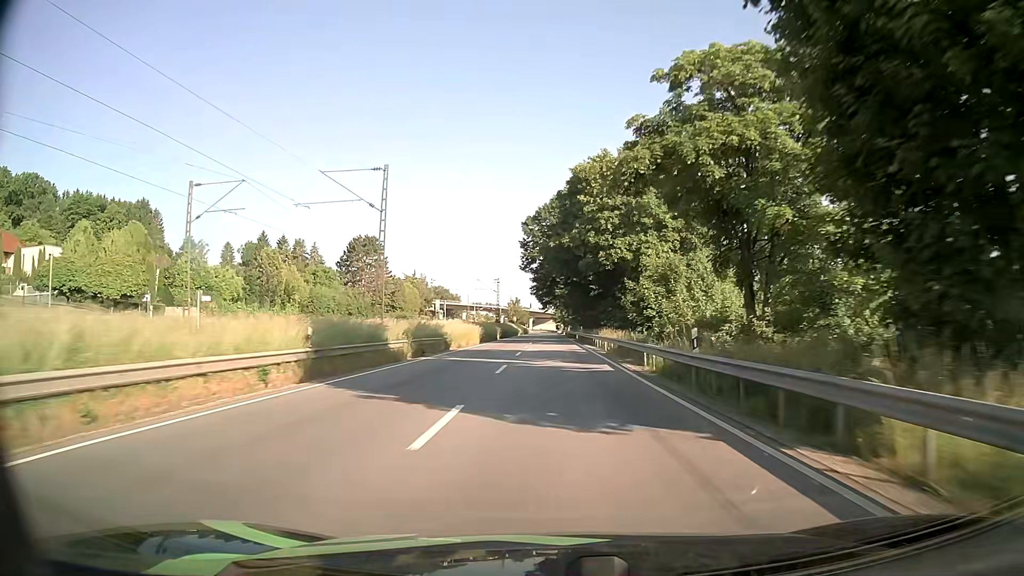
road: primary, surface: asphalt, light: Day
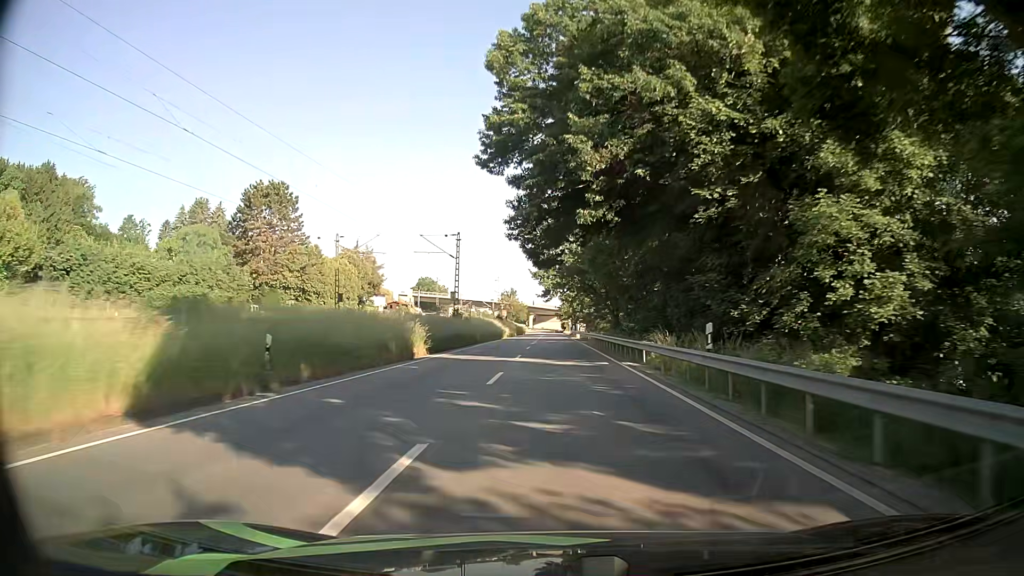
(-0.3, +53.0) m; 0°
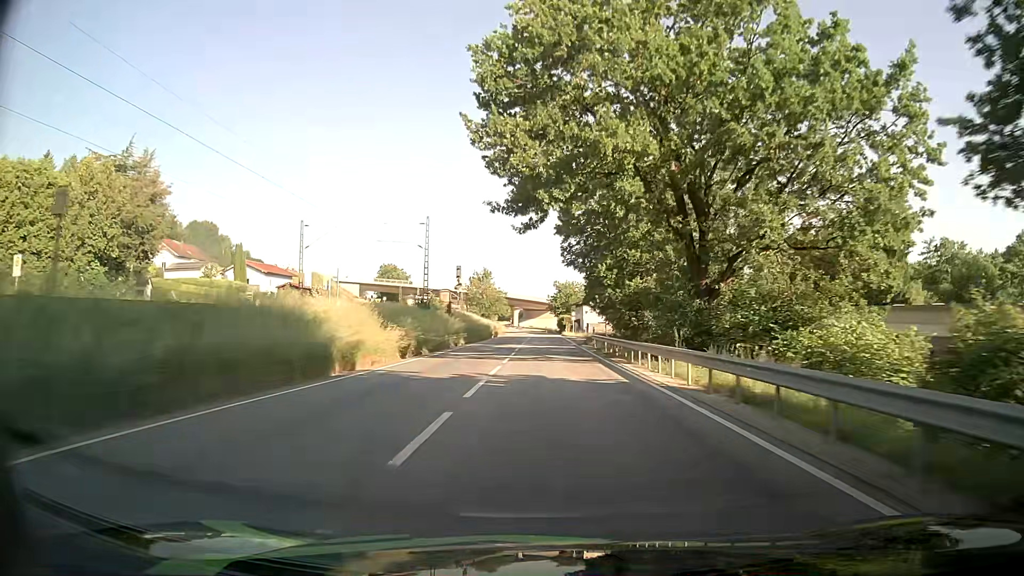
(0.0, +65.3) m; +1°
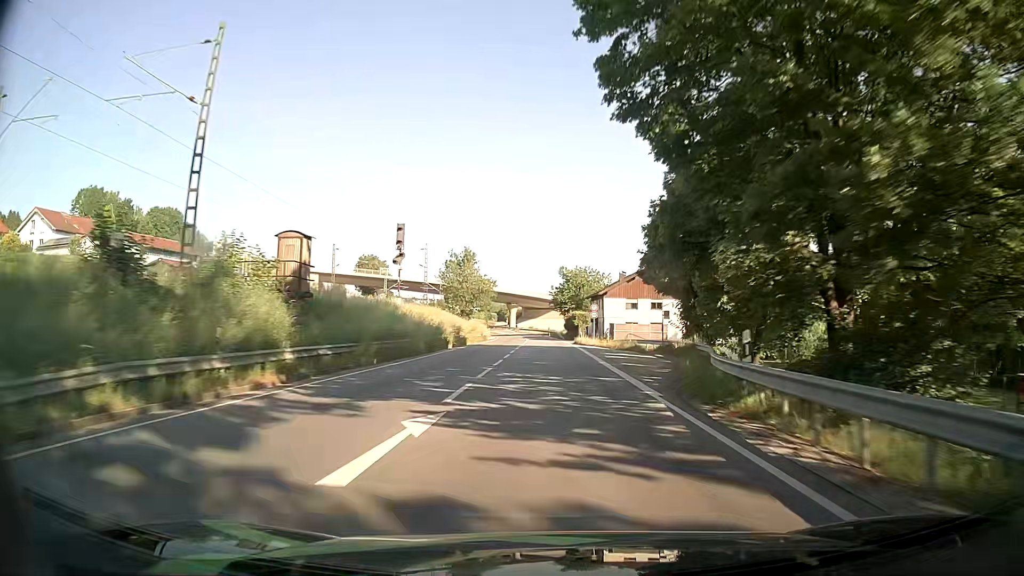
(-0.1, +37.9) m; 0°
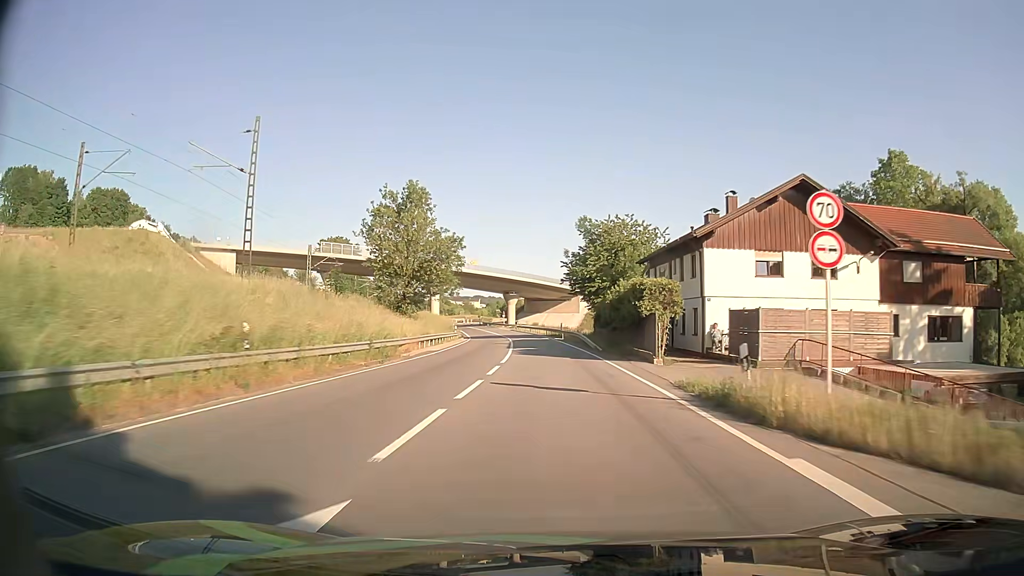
(-0.4, +47.4) m; -1°
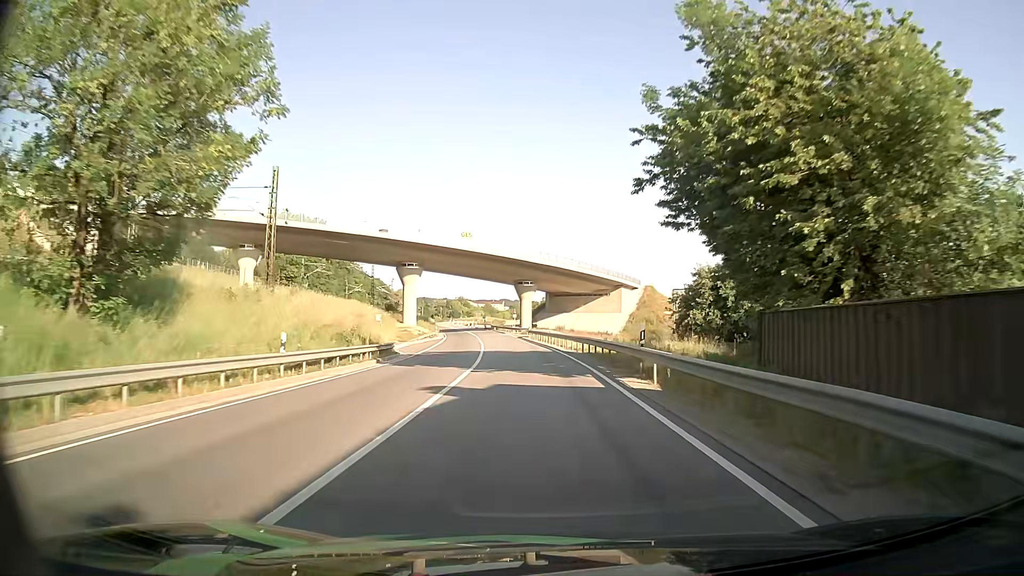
(-0.5, +44.6) m; -2°
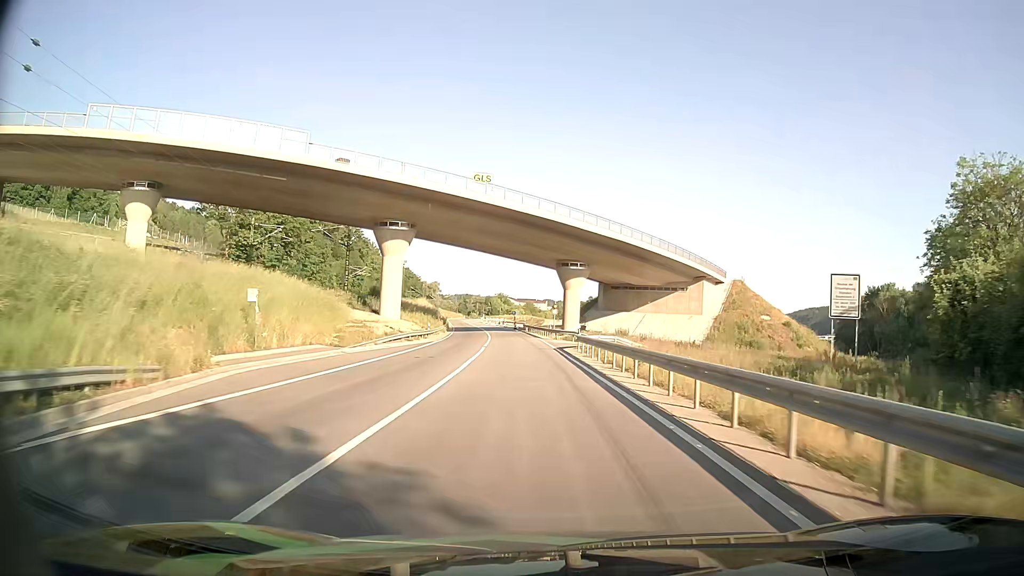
(-1.3, +32.4) m; -4°
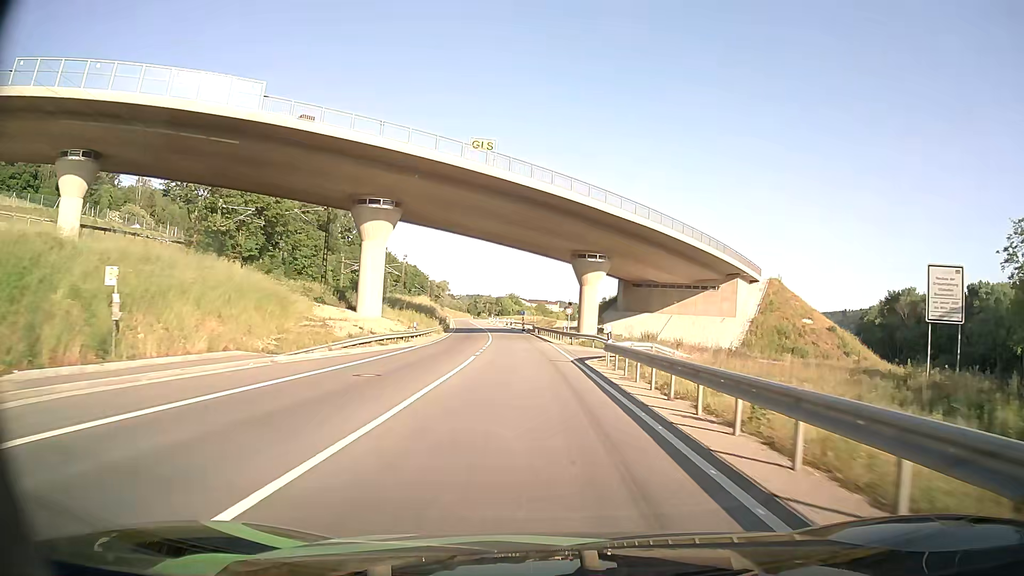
(-0.1, +10.5) m; -1°
(0, +10) (0, +20) (-1, +30) (-2, +40) (-3, +50) (-4, +60) (-5, +70) (-6, +80) (-7, +90) (-9, +100) m
